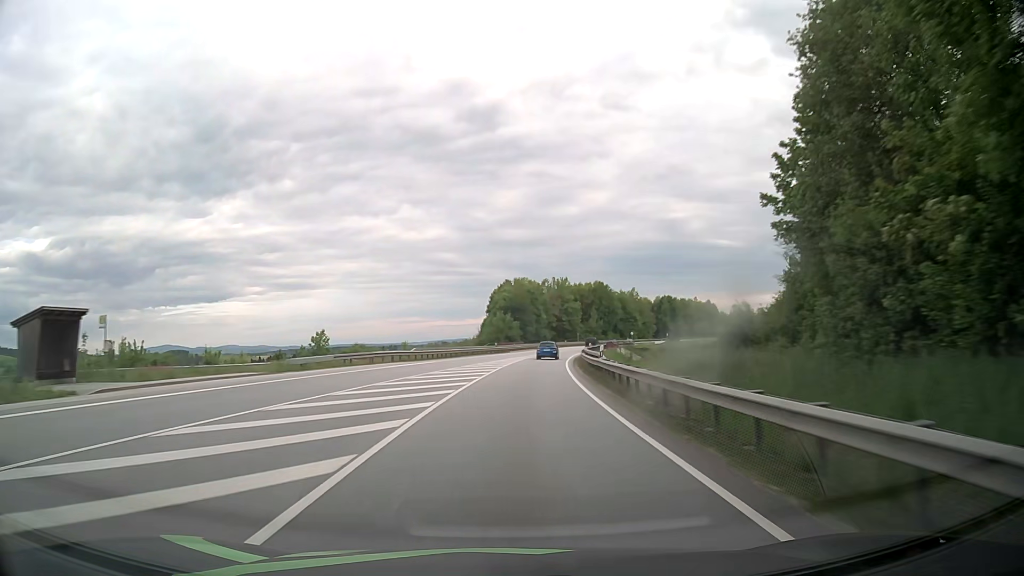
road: primary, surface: asphalt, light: Day
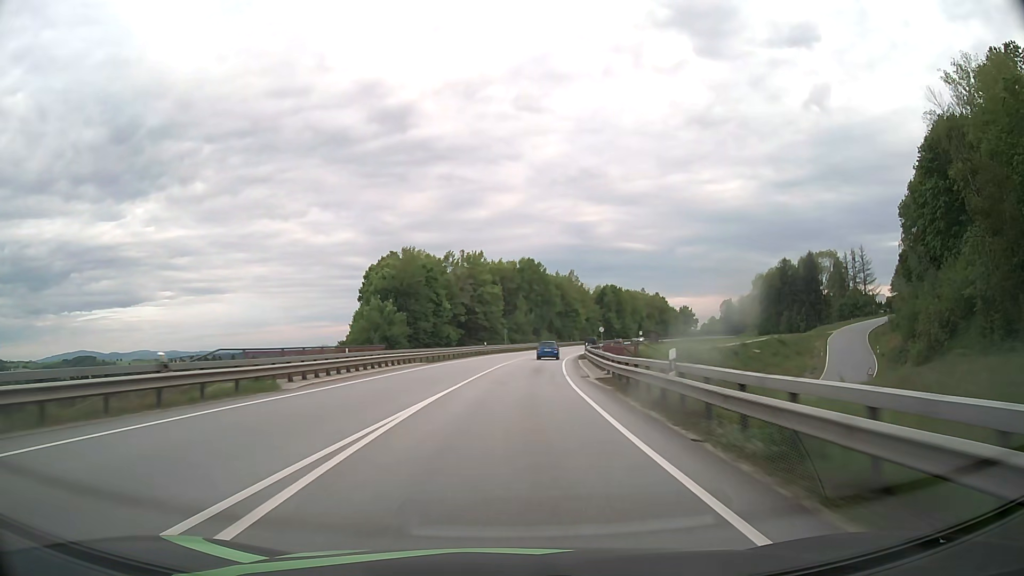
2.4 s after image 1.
(+4.3, +63.2) m; +8°
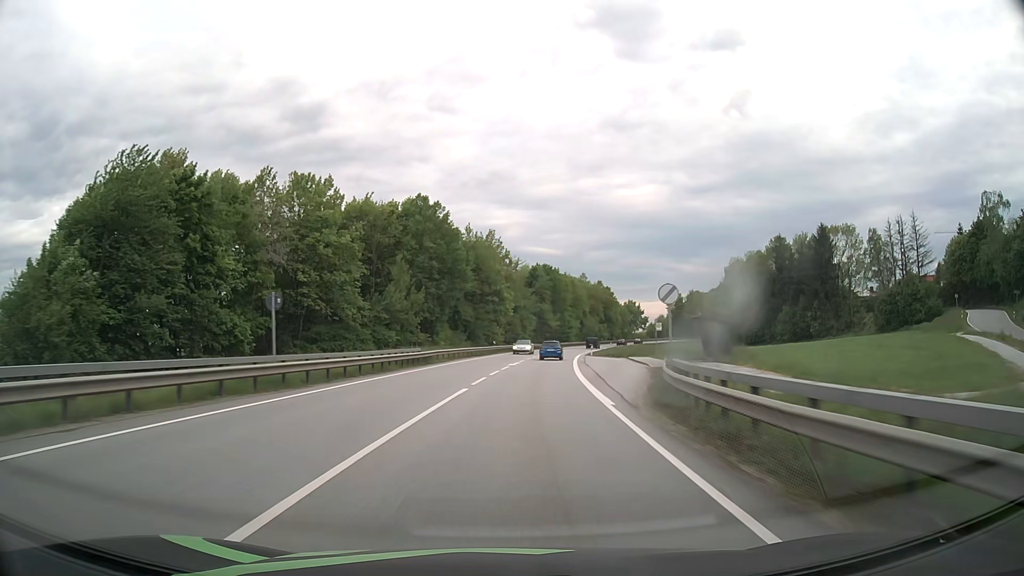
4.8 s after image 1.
(+4.2, +63.1) m; +8°
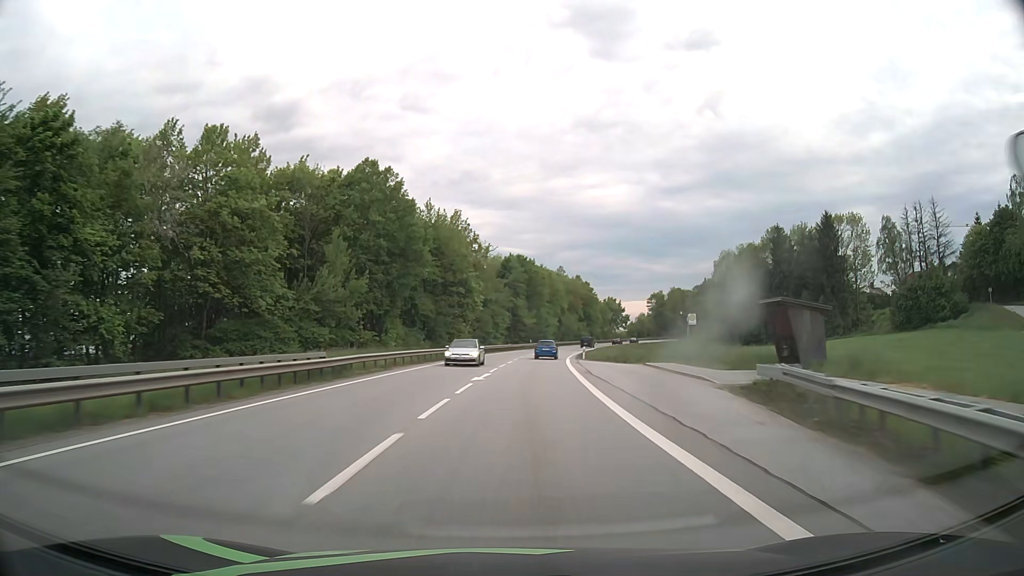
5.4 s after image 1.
(+0.3, +15.8) m; +2°
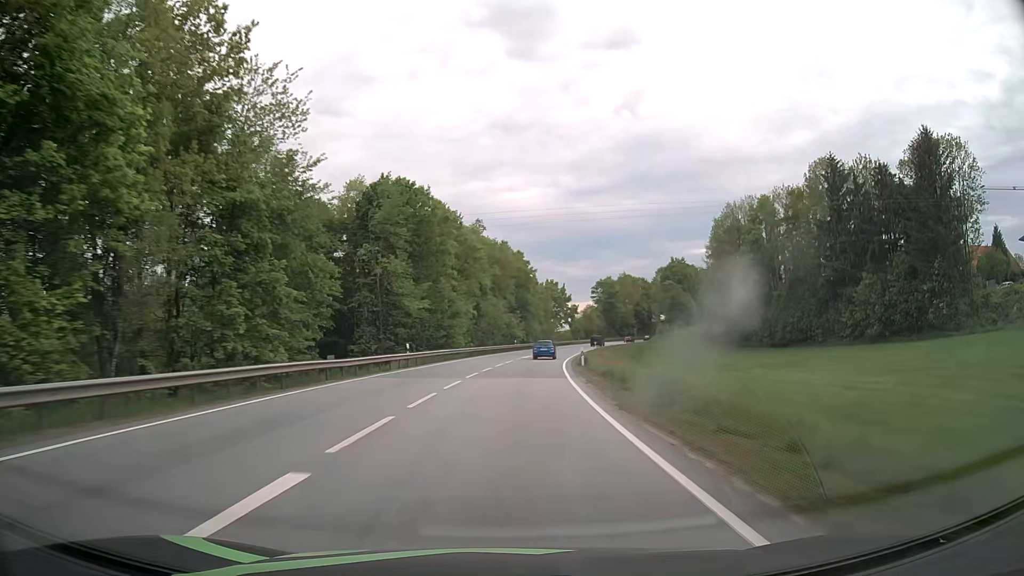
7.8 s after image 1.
(+4.6, +63.0) m; +7°
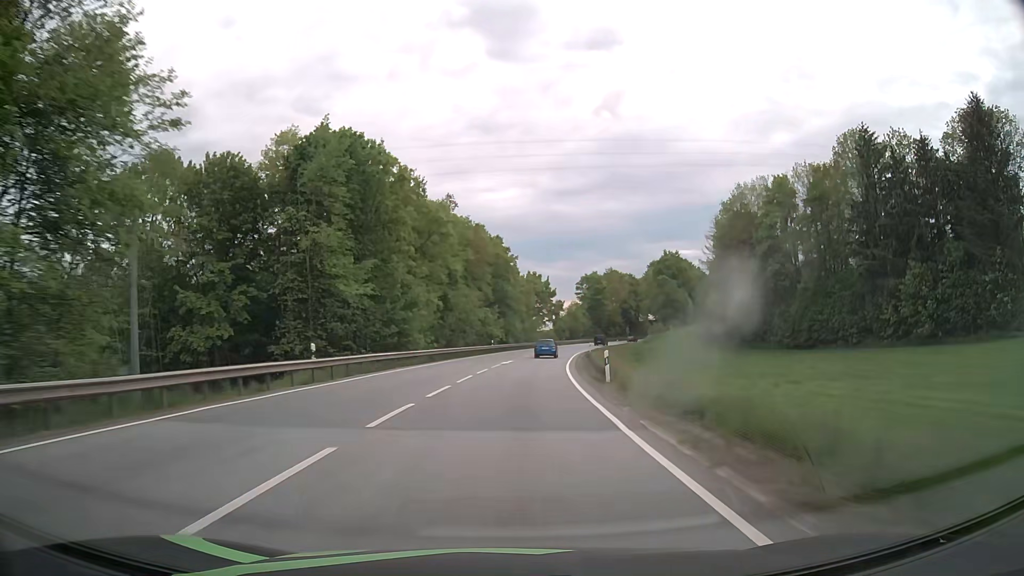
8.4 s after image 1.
(+0.2, +15.8) m; +2°
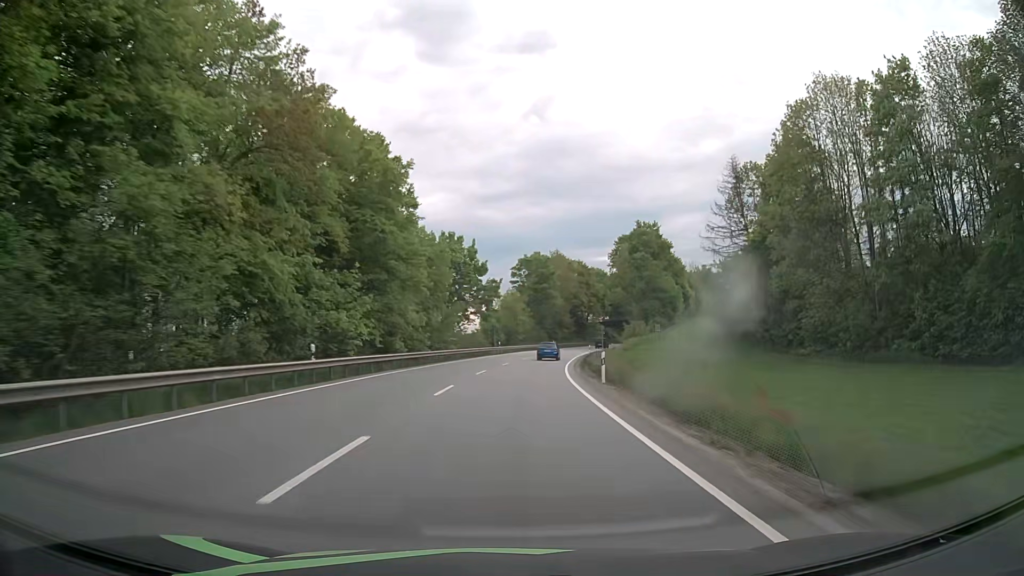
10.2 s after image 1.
(+2.7, +47.3) m; +7°
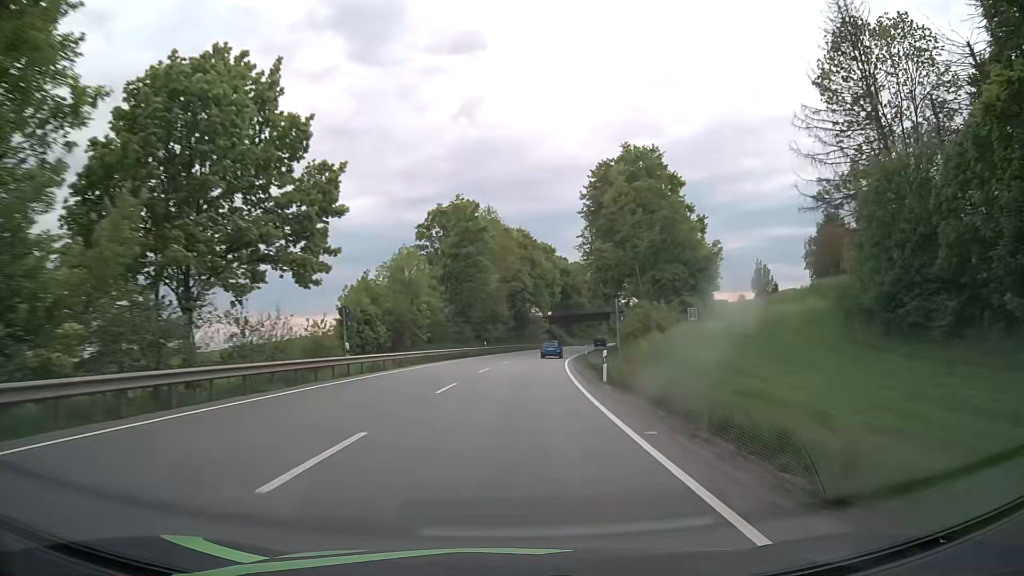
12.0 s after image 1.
(+2.7, +47.3) m; +6°
(0, +10) (0, +20) (+1, +30) (+2, +40) (+3, +50) (+4, +60) (+6, +70) (+7, +80) (+9, +89) (+11, +99) m
